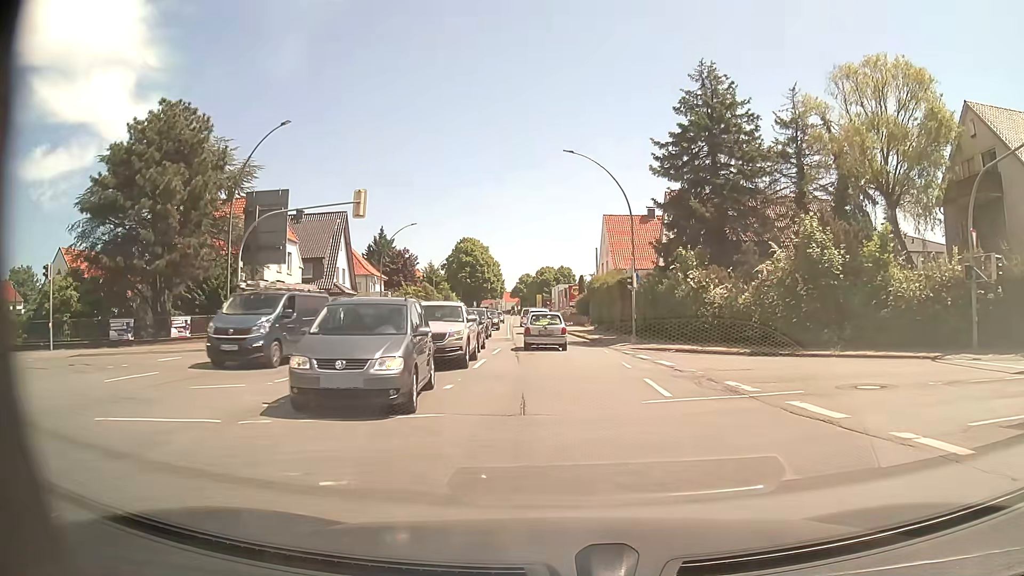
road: primary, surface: asphalt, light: Day
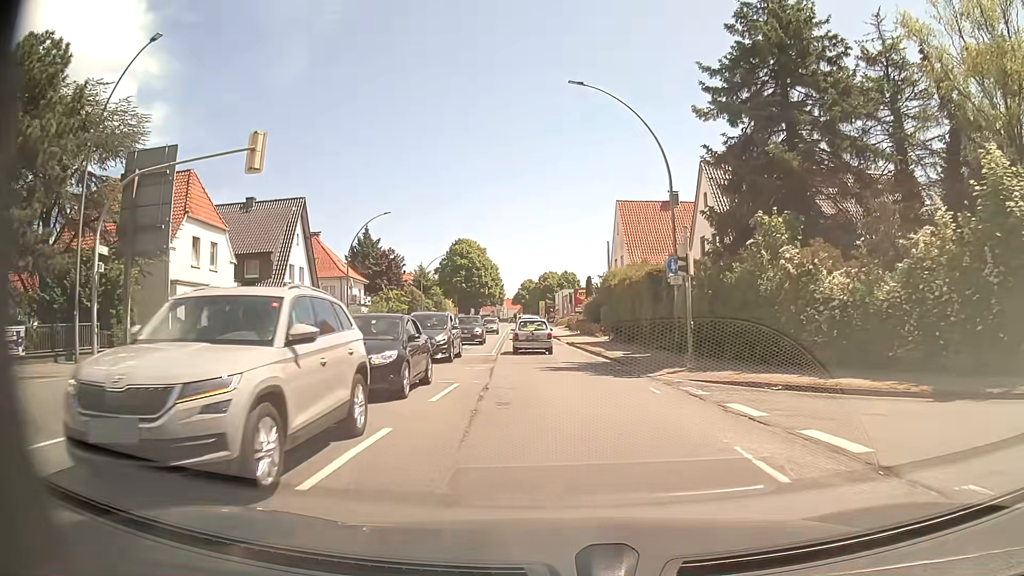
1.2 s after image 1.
(-0.2, +11.8) m; -1°
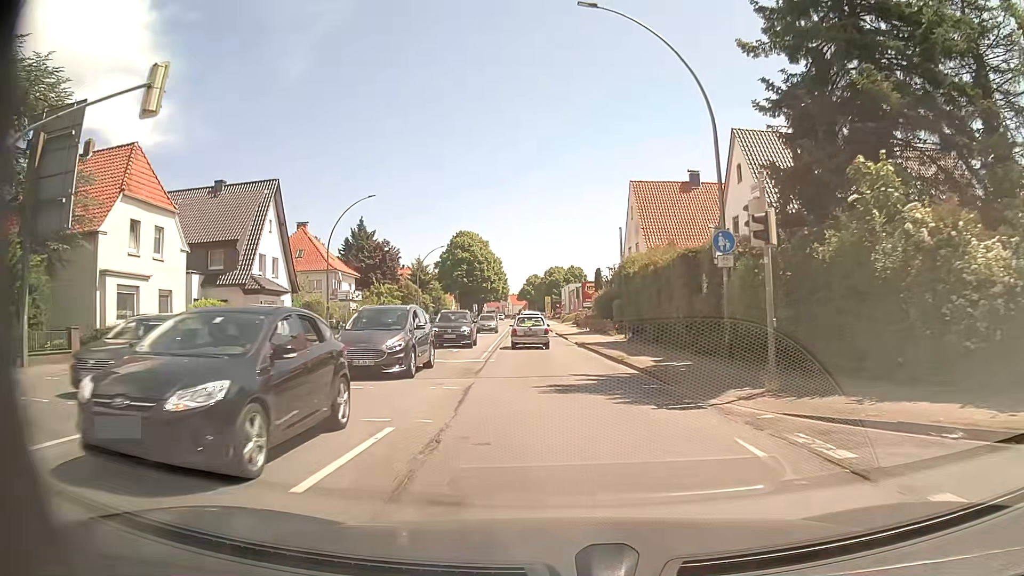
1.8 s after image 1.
(0.0, +6.3) m; 0°
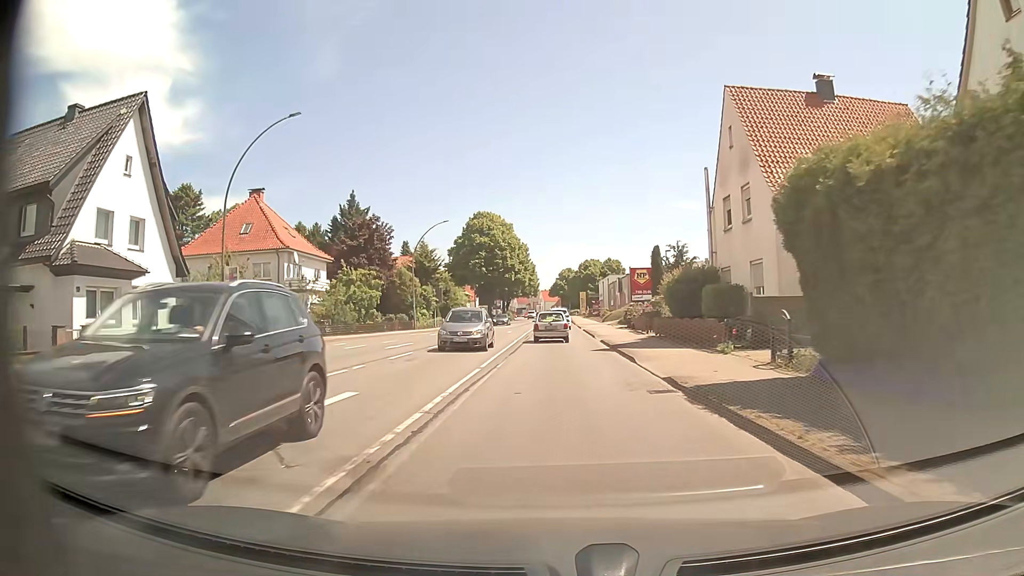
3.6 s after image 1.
(-0.6, +20.4) m; -2°
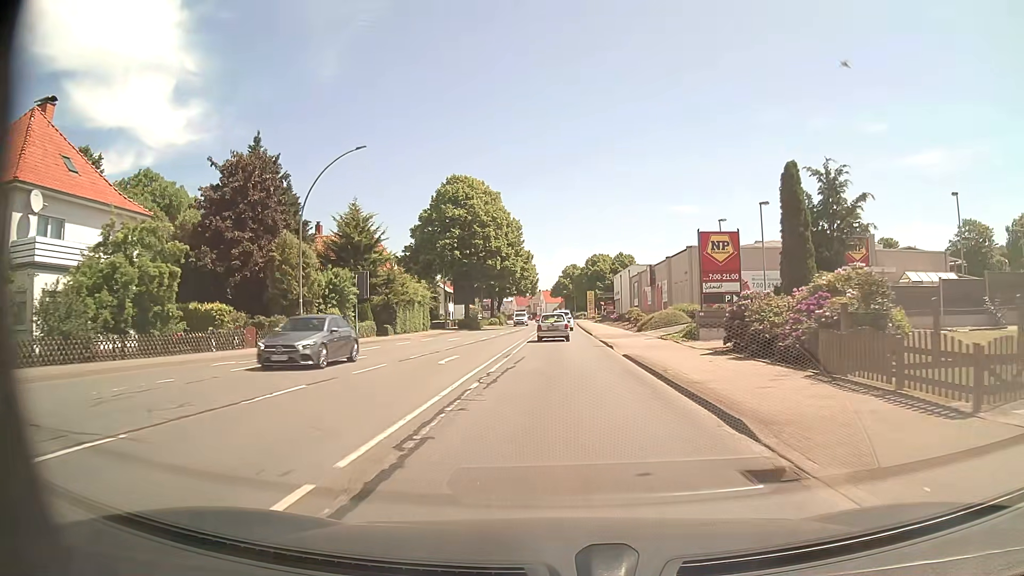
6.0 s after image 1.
(-0.4, +29.0) m; 0°
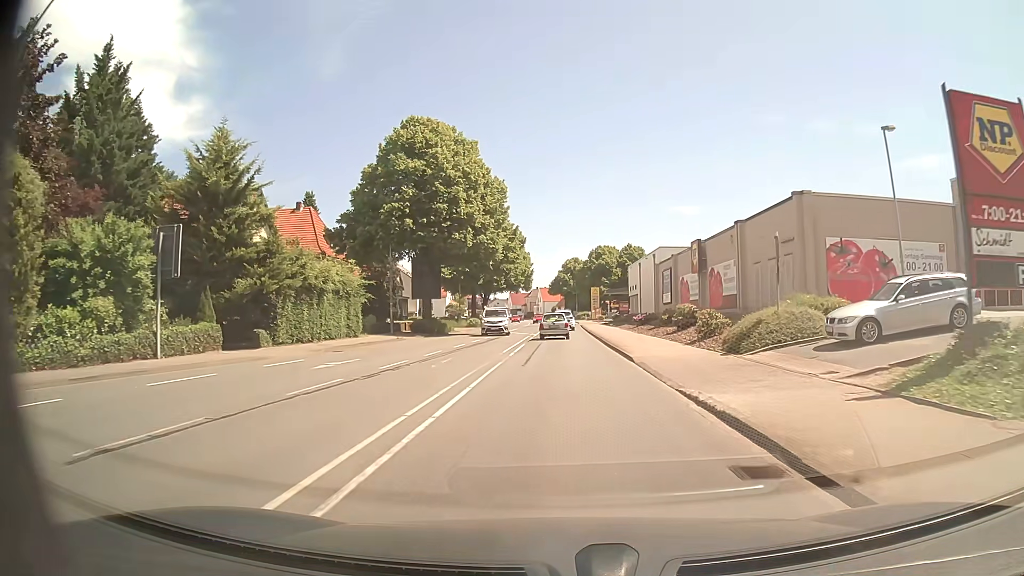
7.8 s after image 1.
(-0.2, +22.5) m; 0°
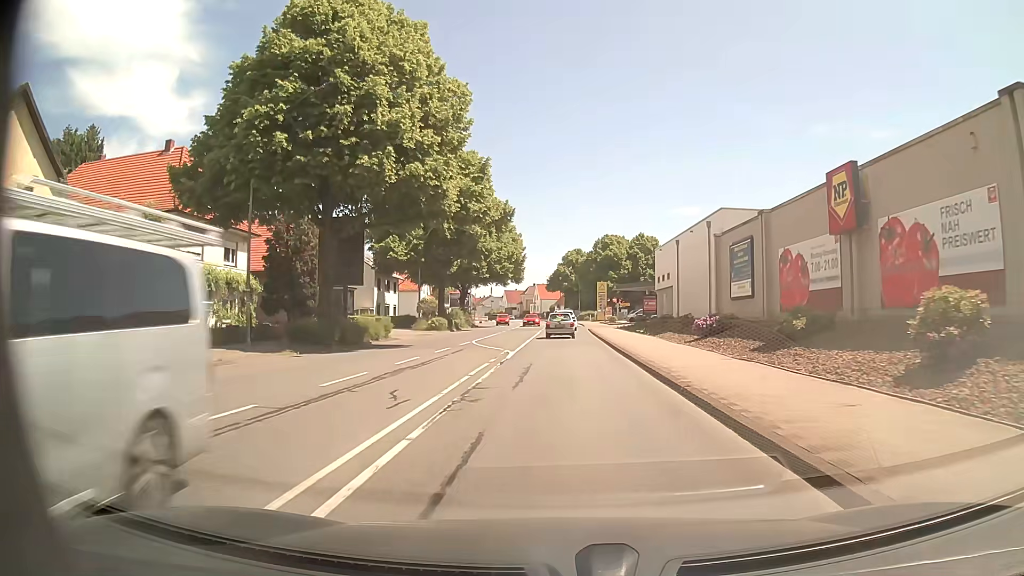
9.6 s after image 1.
(0.0, +22.9) m; 0°
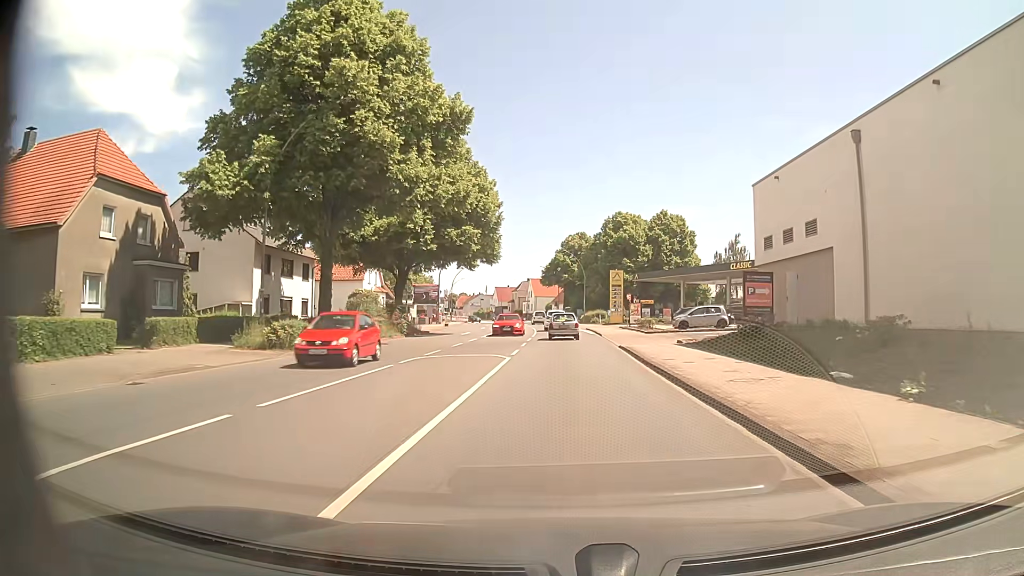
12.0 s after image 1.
(0.0, +30.8) m; 0°
(0, +10) (0, +20) (0, +30) (0, +40) (0, +50) (-1, +60) (-1, +70) (-2, +80) (-3, +90) (-4, +100) m
